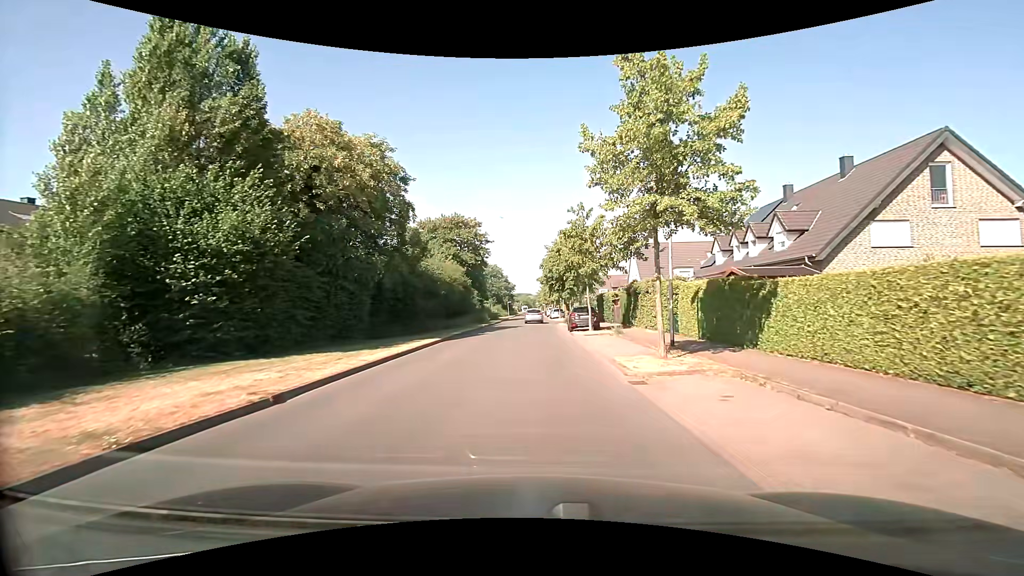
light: Day
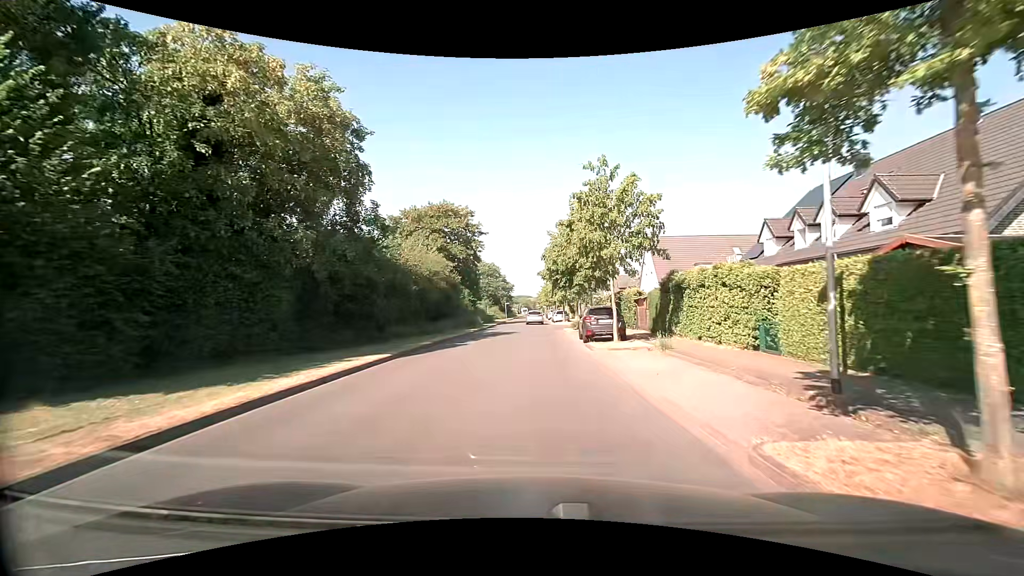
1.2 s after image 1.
(+0.2, +8.6) m; +1°
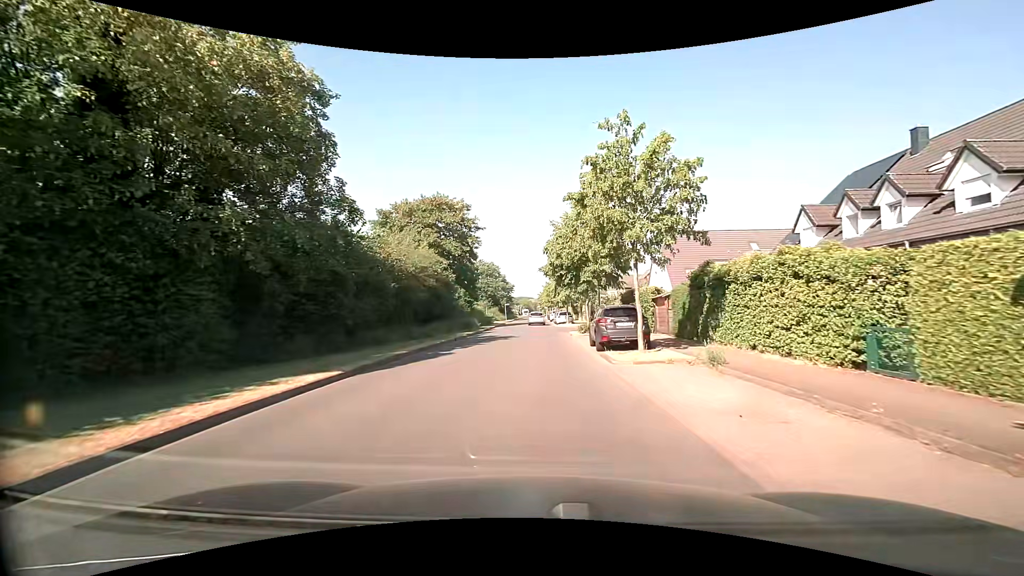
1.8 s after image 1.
(0.0, +4.3) m; 0°
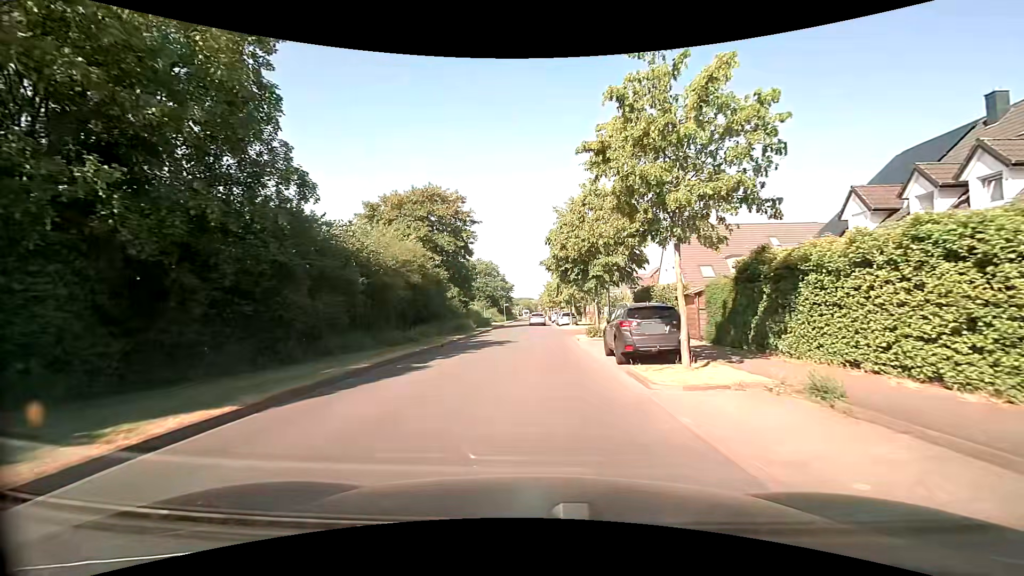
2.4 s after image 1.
(0.0, +4.2) m; -1°
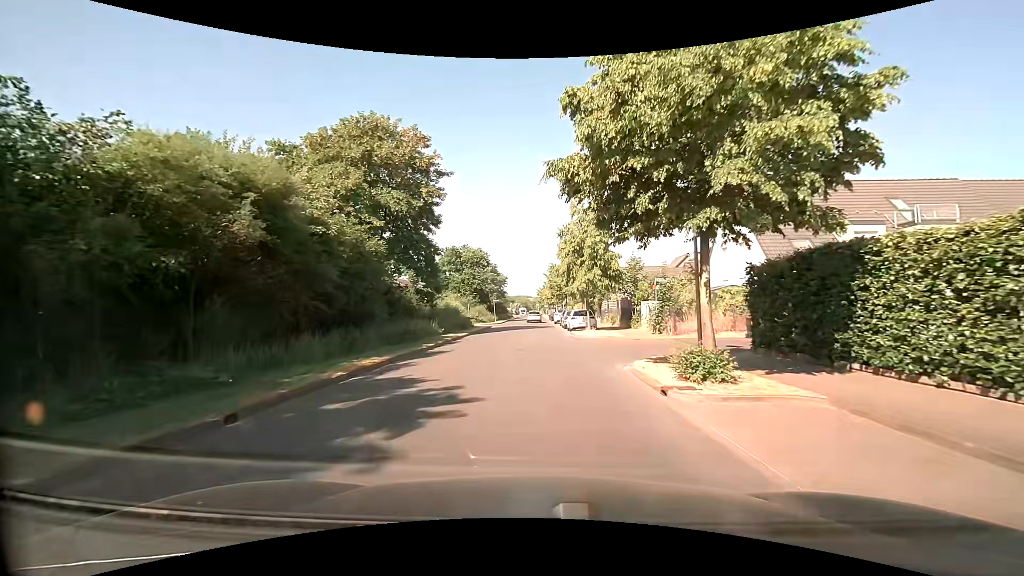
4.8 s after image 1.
(+0.1, +16.6) m; 0°
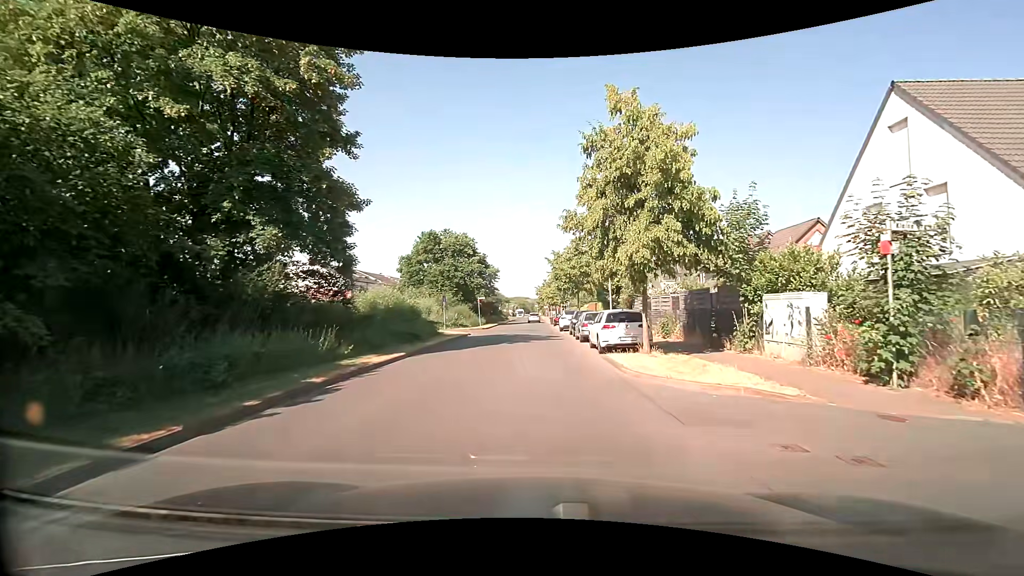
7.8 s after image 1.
(+0.1, +15.6) m; 0°
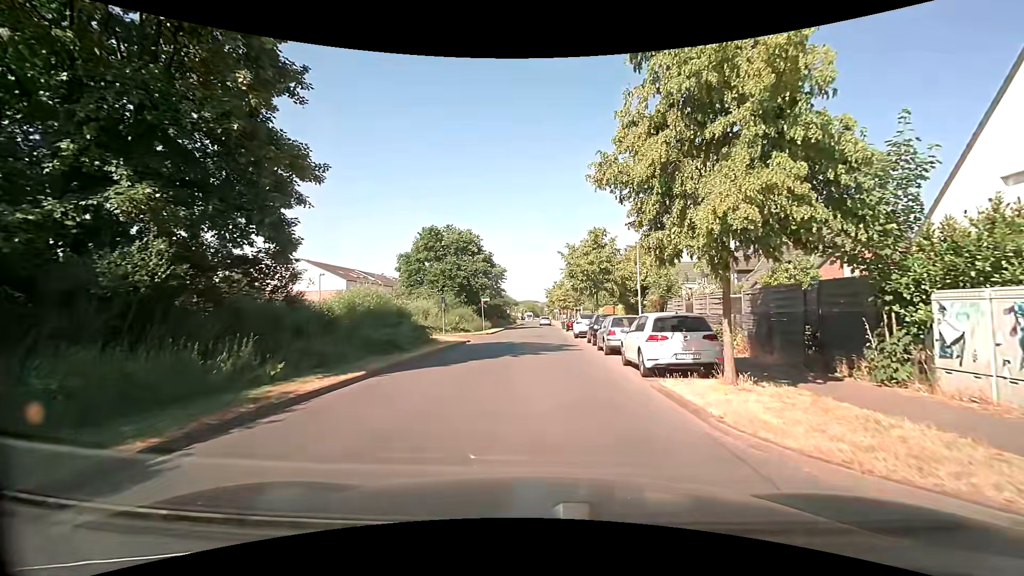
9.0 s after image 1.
(0.0, +5.3) m; -1°
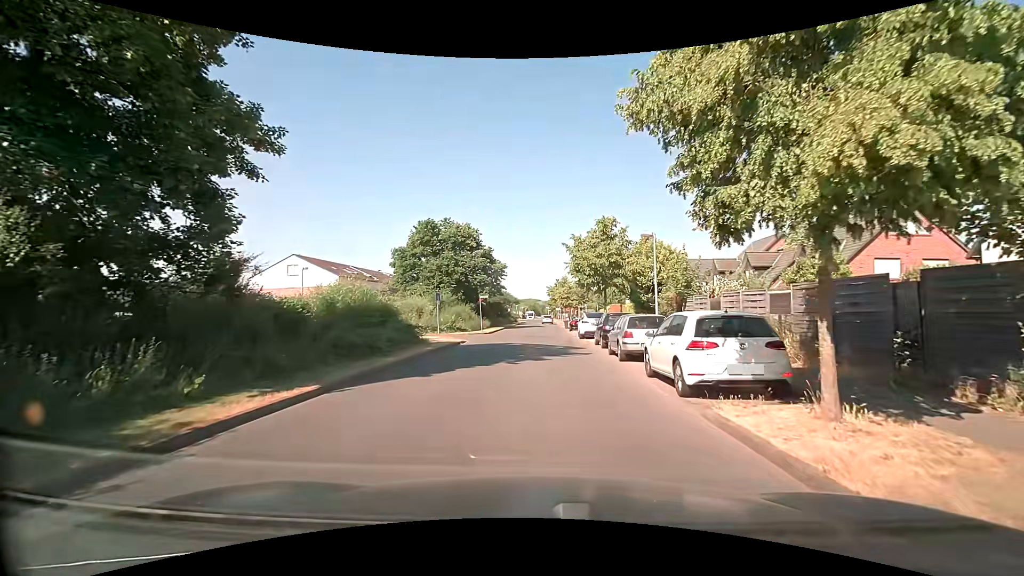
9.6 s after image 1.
(0.0, +2.9) m; 0°
(0, +10) (0, +20) (+1, +30) (+1, +40) (+1, +50) (+2, +60) (+2, +70) (+2, +80) (+2, +90) (+3, +100) m
